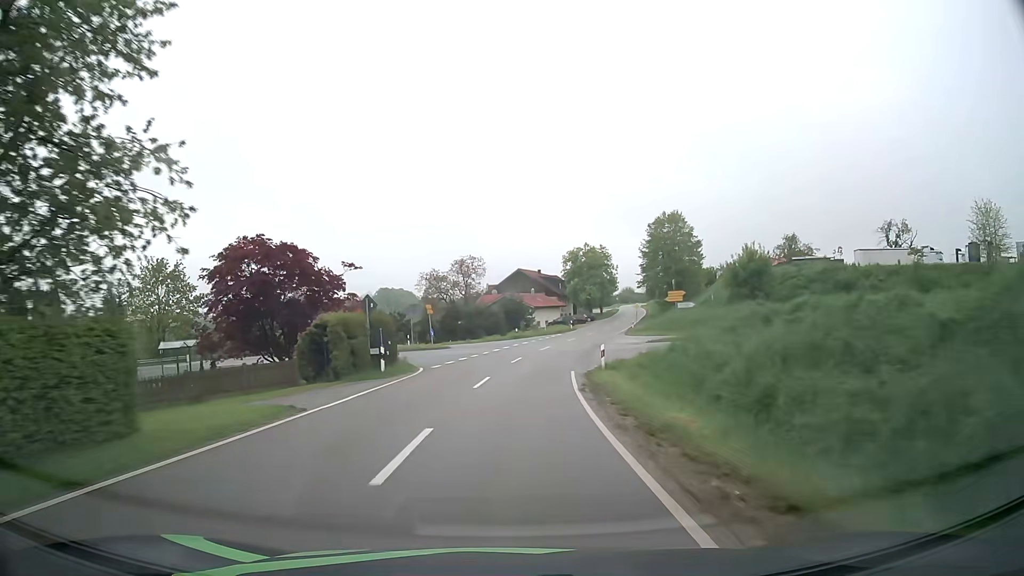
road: tertiary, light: Day
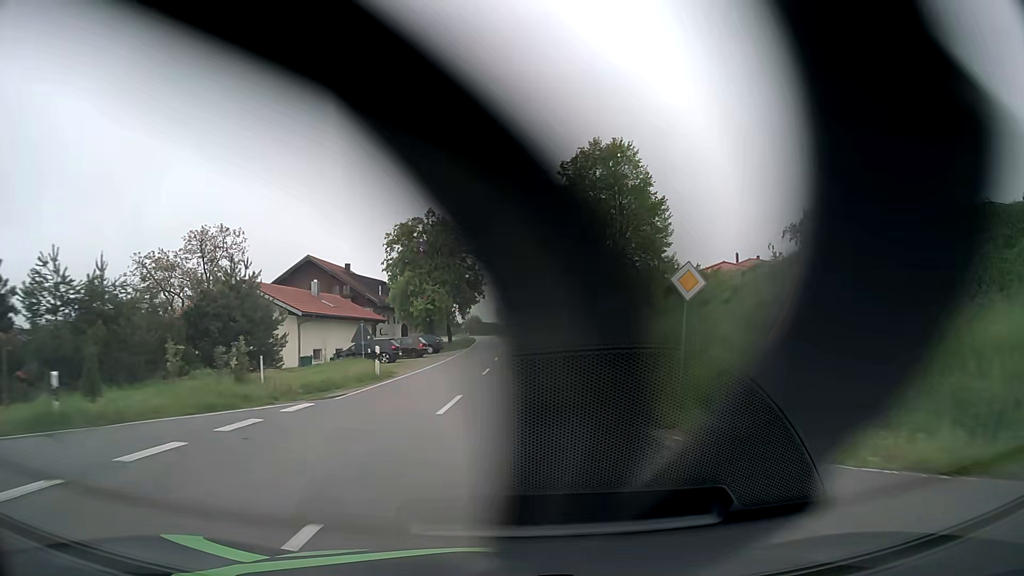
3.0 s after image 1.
(+5.7, +53.1) m; +14°
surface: asphalt
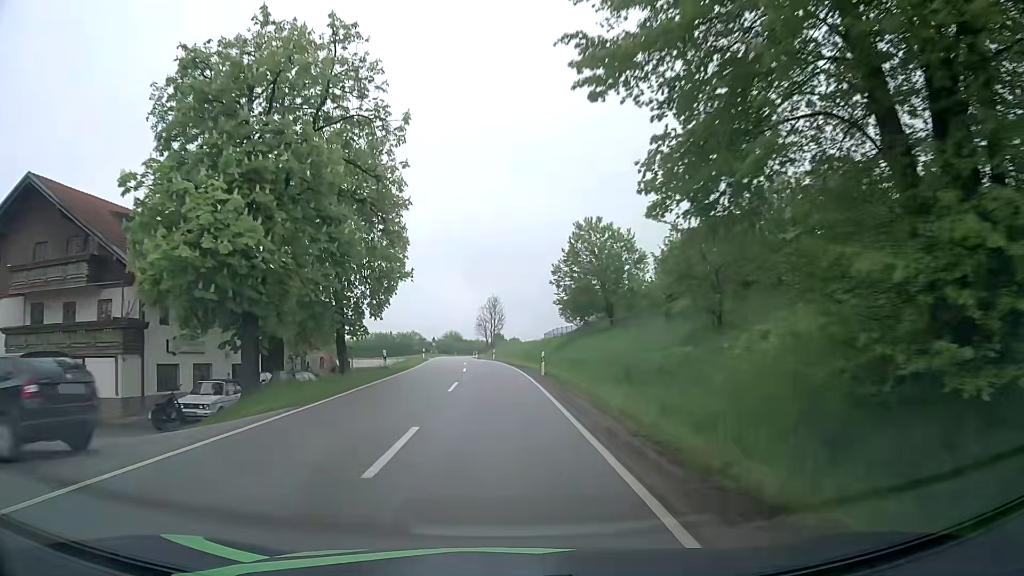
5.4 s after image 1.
(+0.9, +42.3) m; +1°
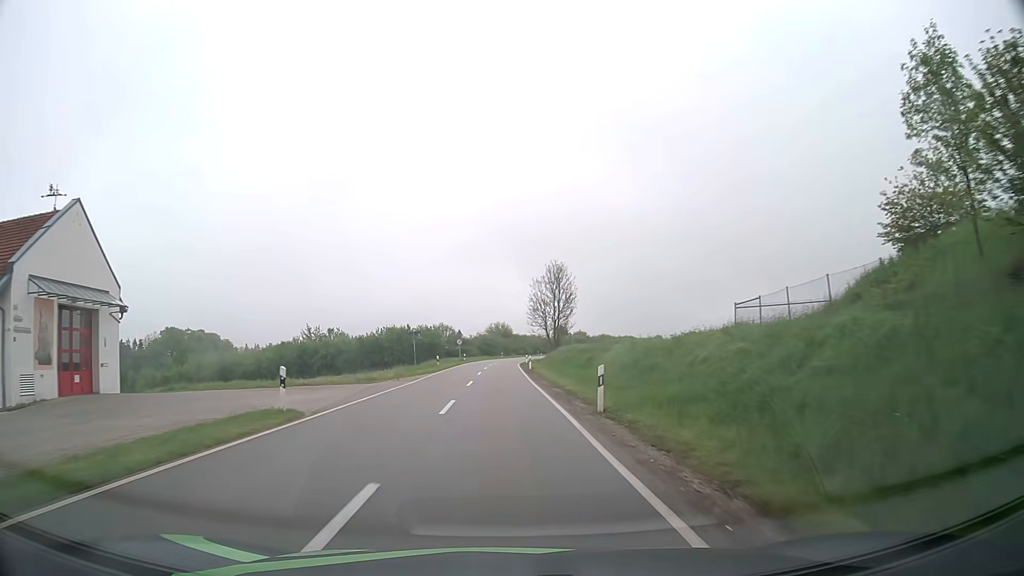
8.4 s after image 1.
(-2.0, +52.6) m; -5°
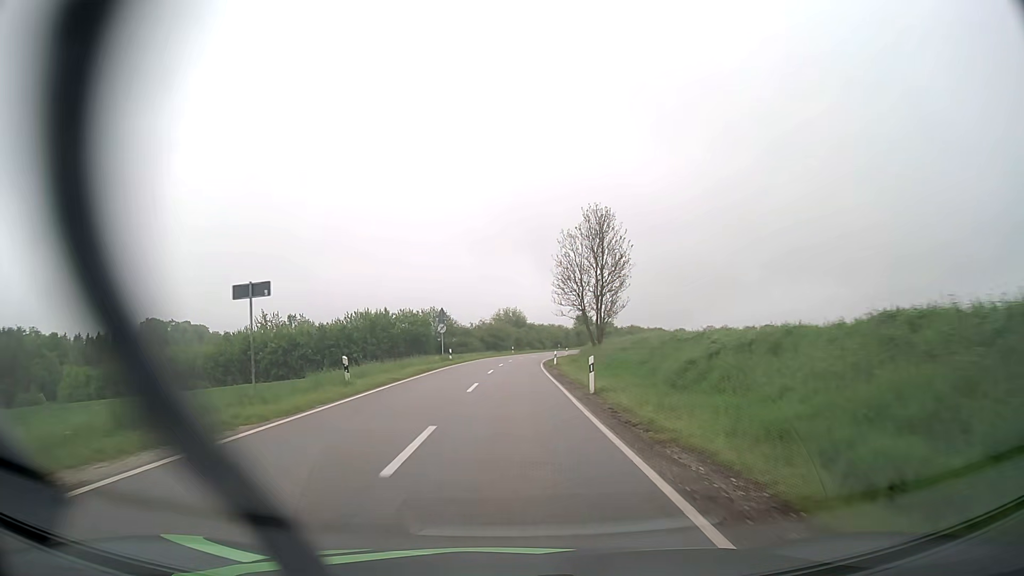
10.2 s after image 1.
(-0.5, +32.1) m; -1°
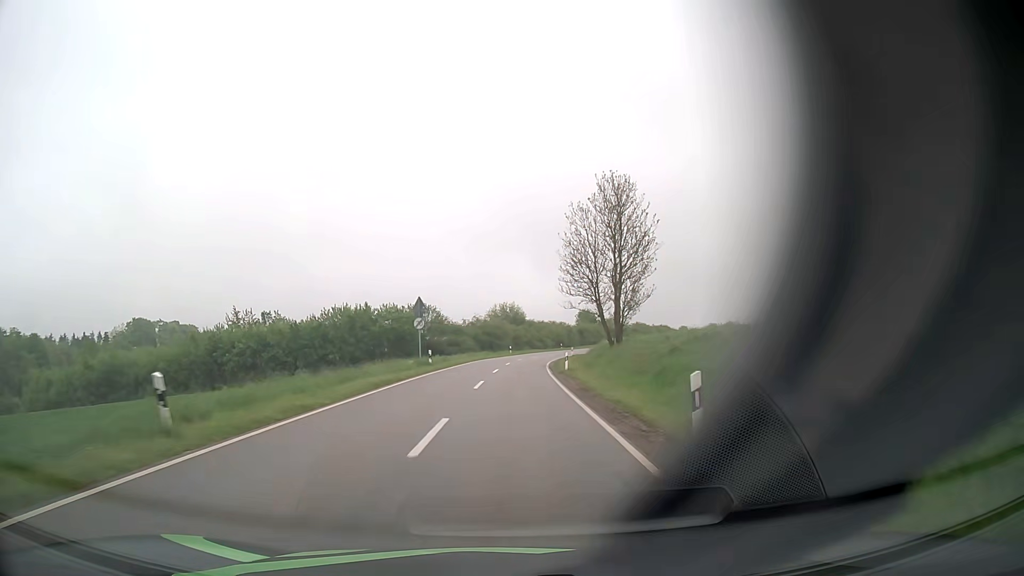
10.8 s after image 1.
(0.0, +10.8) m; 0°
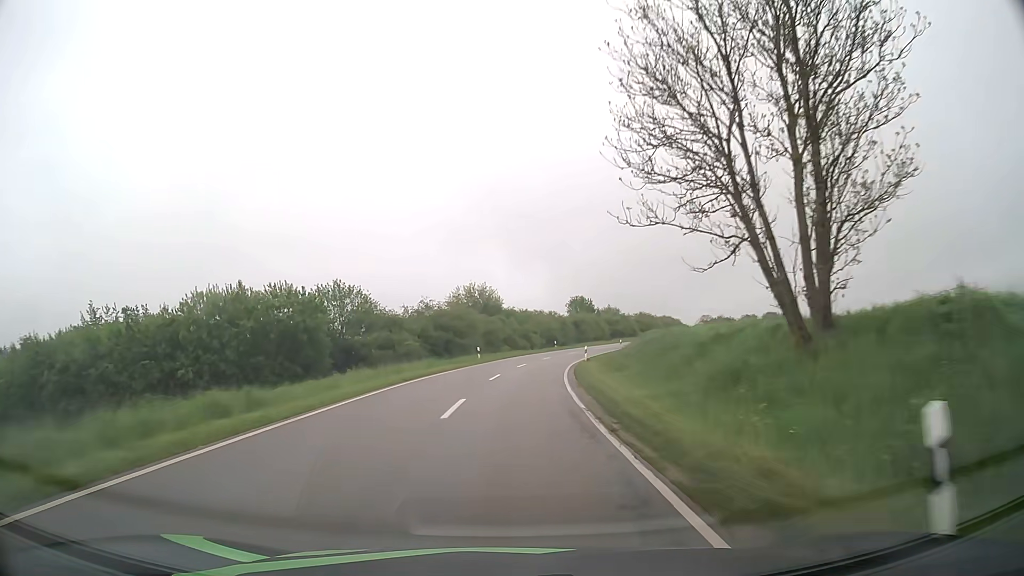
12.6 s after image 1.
(+0.6, +32.3) m; +2°
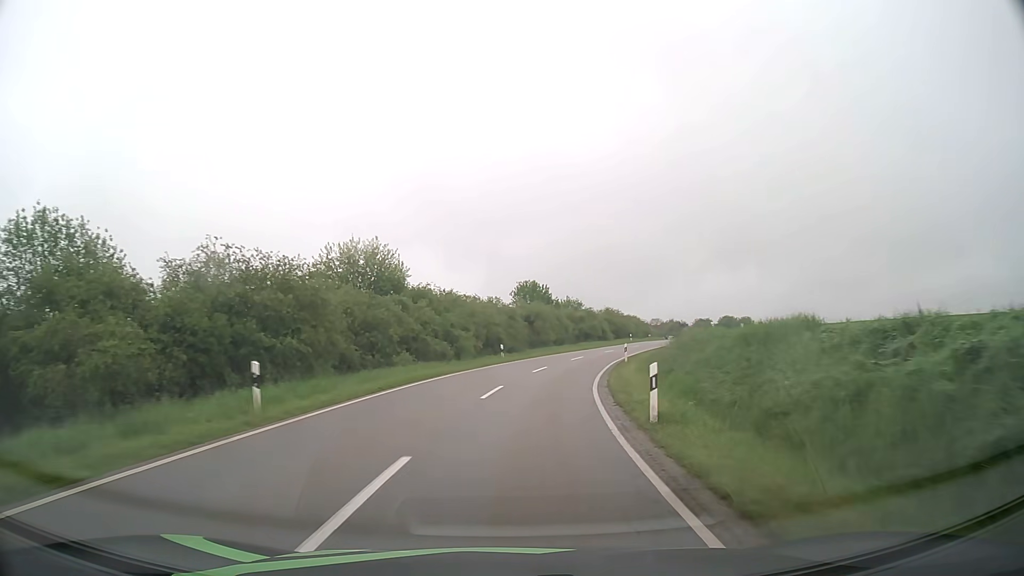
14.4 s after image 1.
(+1.3, +32.4) m; +5°
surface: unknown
(0, +10) (+1, +20) (+3, +30) (+5, +40) (+8, +49) (+11, +59) (+15, +68) (+18, +77) (+22, +86) (+26, +96) m
